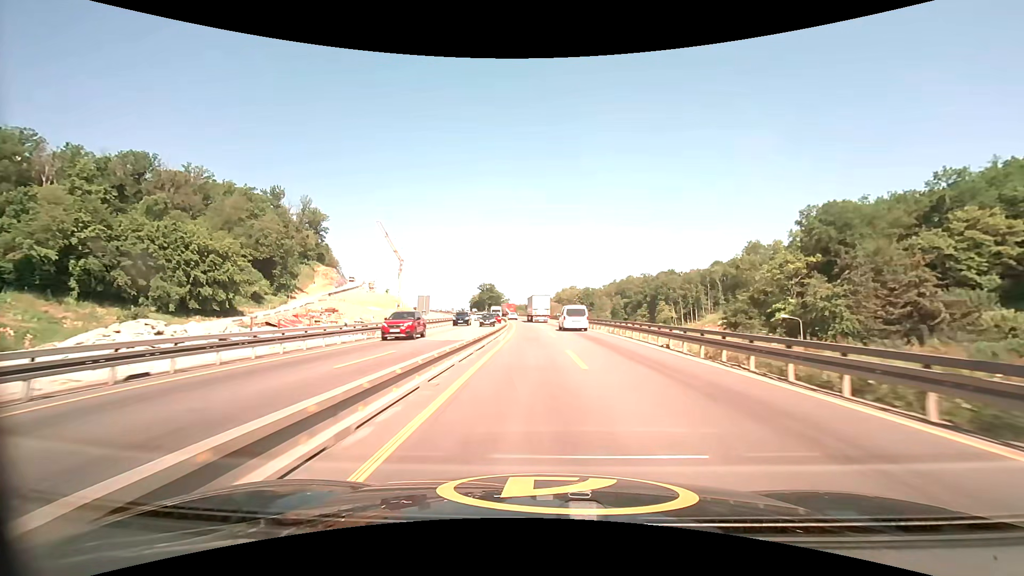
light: Day
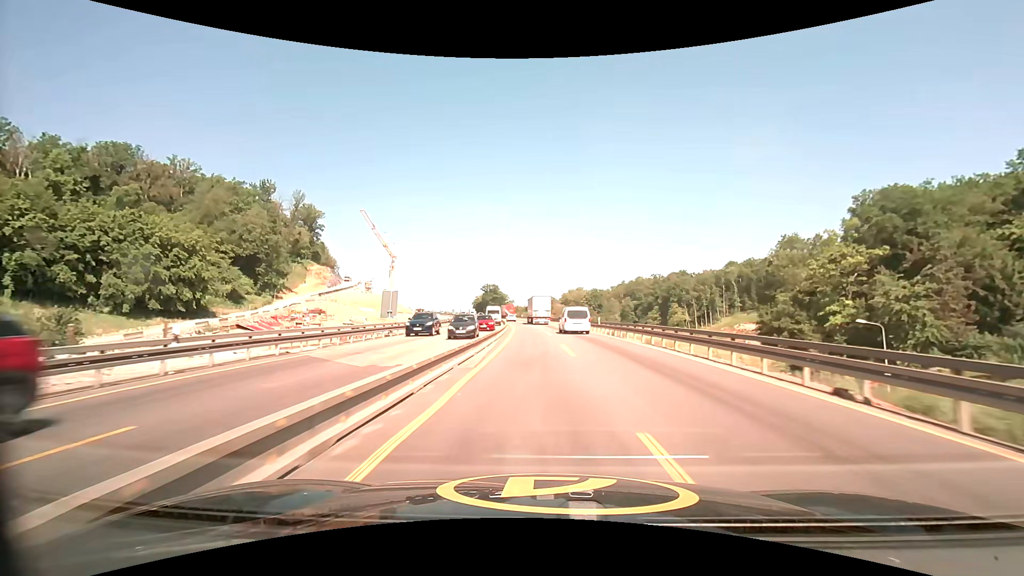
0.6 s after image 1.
(-0.1, +12.6) m; -1°
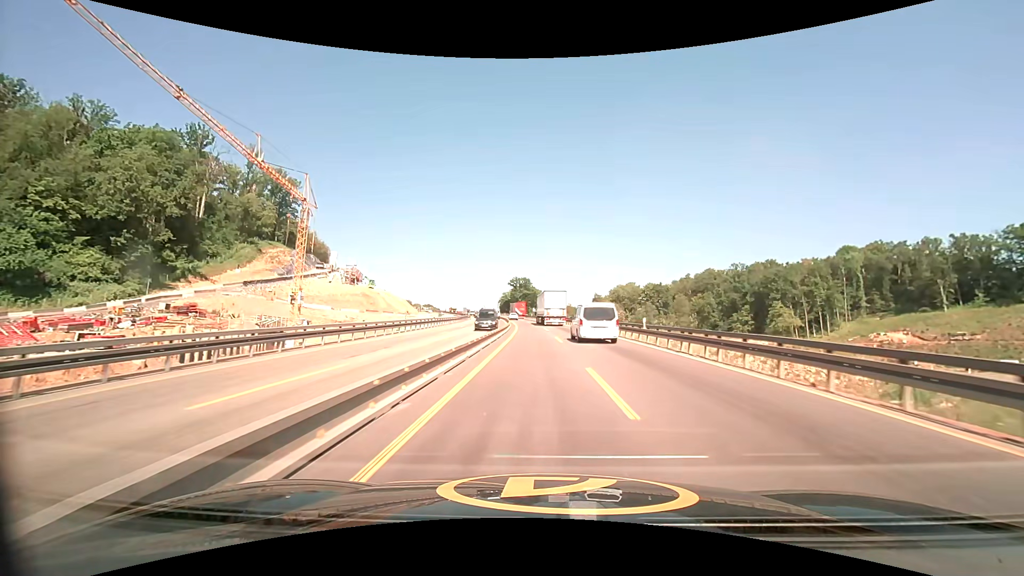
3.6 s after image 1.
(-2.0, +62.6) m; -4°
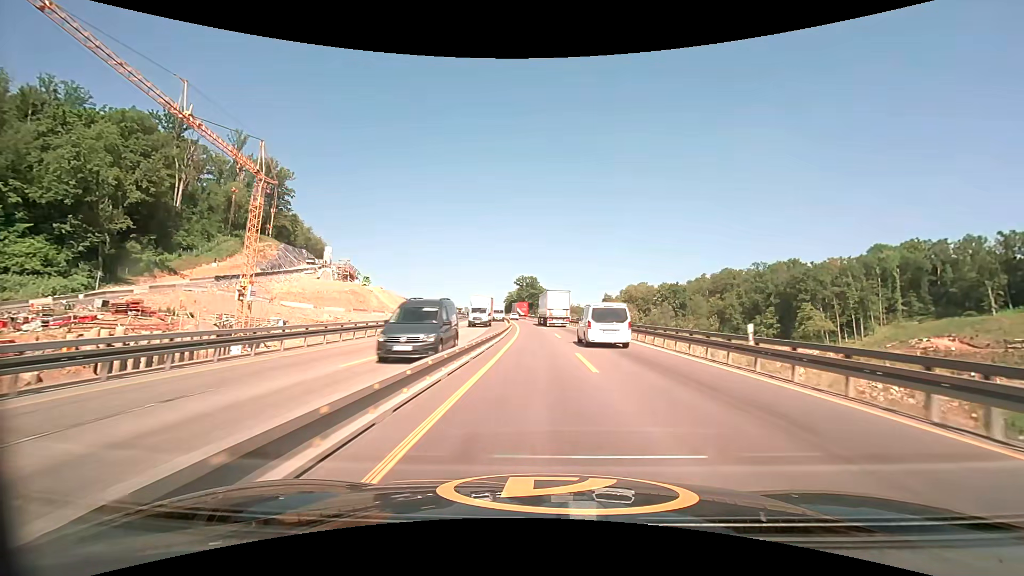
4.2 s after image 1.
(-0.1, +12.3) m; -1°
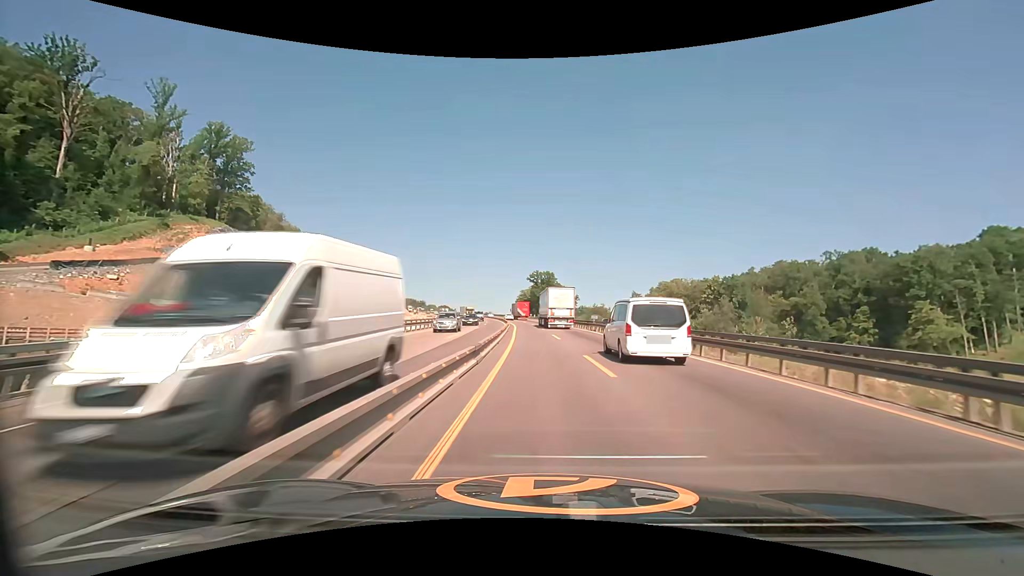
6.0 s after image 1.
(-0.6, +36.6) m; -2°
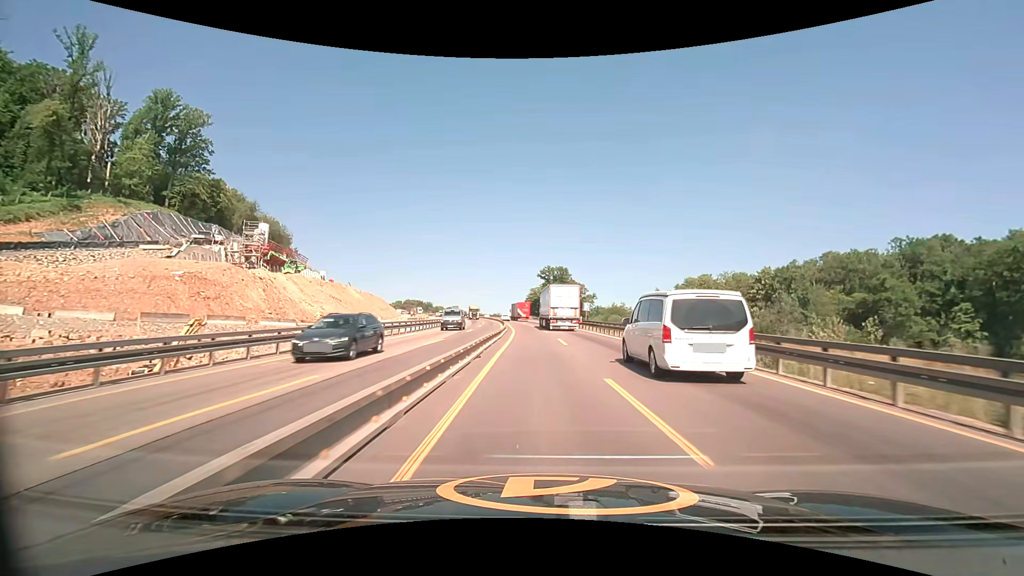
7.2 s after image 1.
(-0.2, +24.4) m; -1°
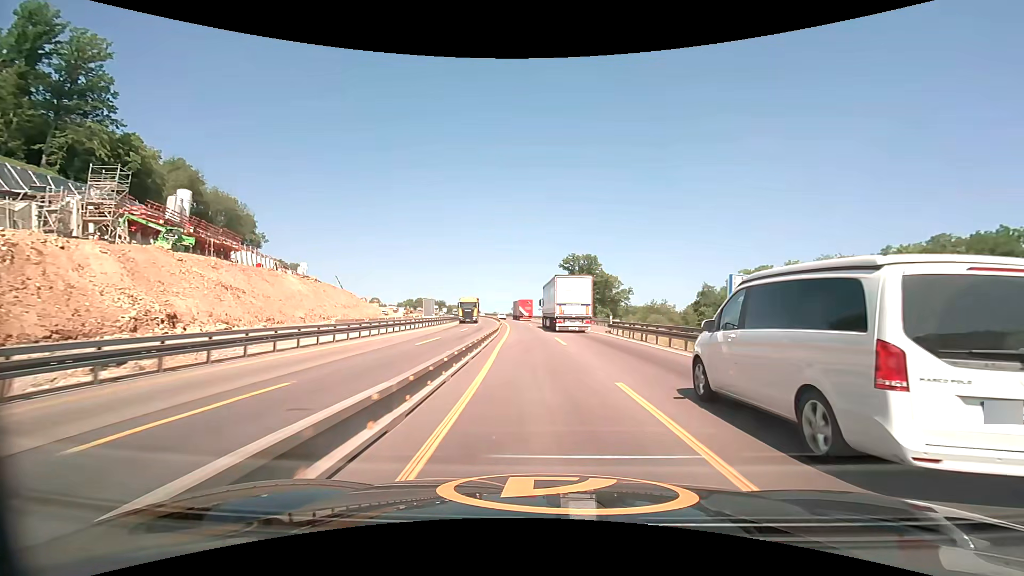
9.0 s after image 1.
(-0.8, +36.6) m; -2°
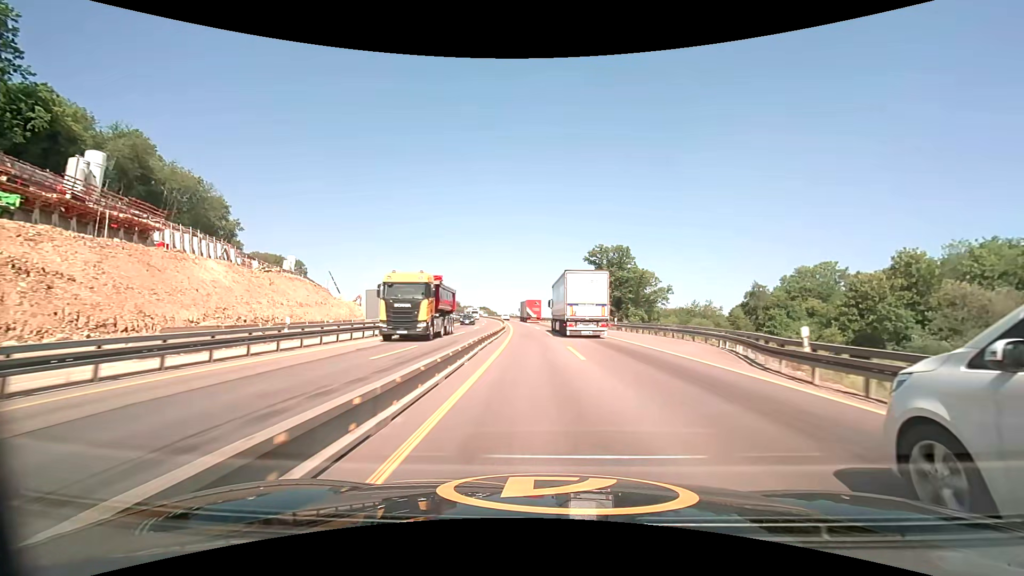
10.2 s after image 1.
(-0.4, +24.3) m; -2°
(0, +10) (0, +20) (-1, +30) (-1, +40) (-2, +50) (-2, +60) (-3, +70) (-4, +80) (-5, +90) (-6, +100) m
